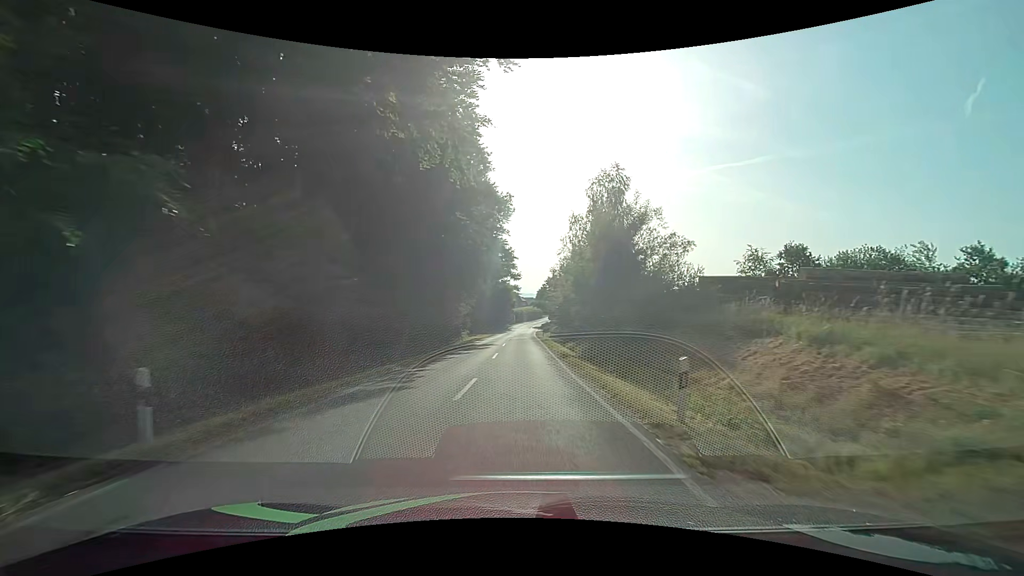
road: tertiary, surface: asphalt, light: Day
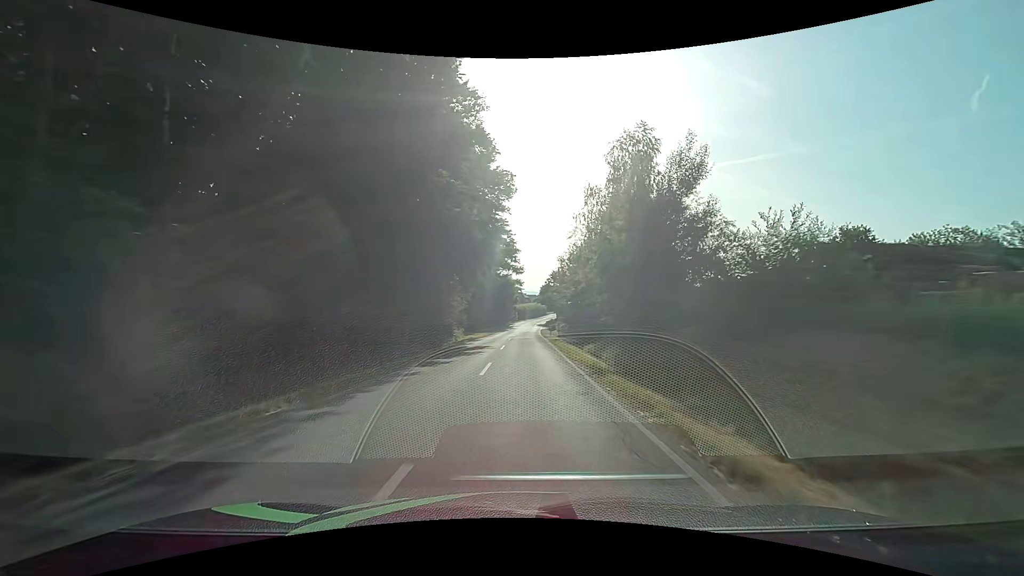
(0.0, +8.3) m; 0°
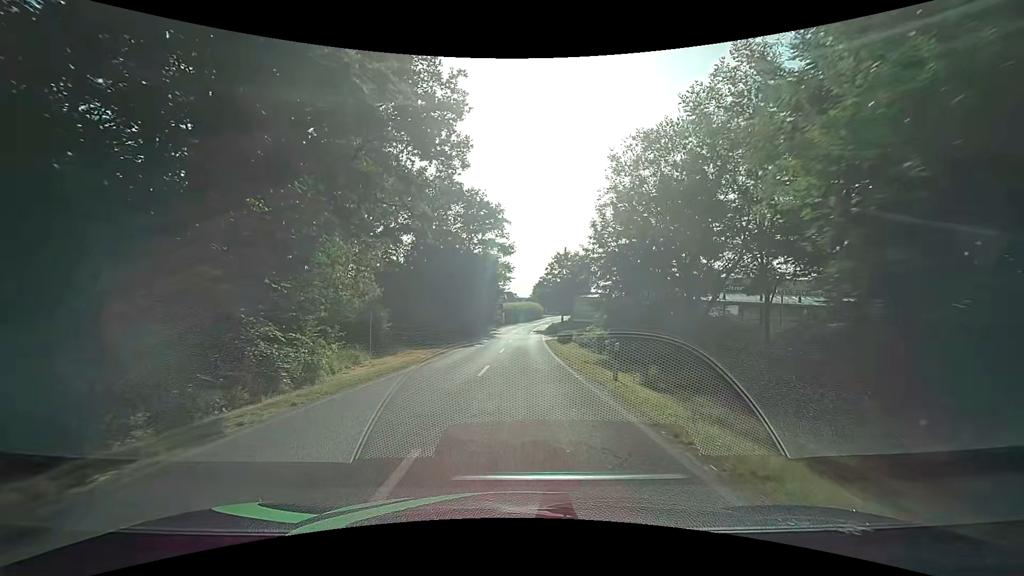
(+0.3, +35.6) m; +2°
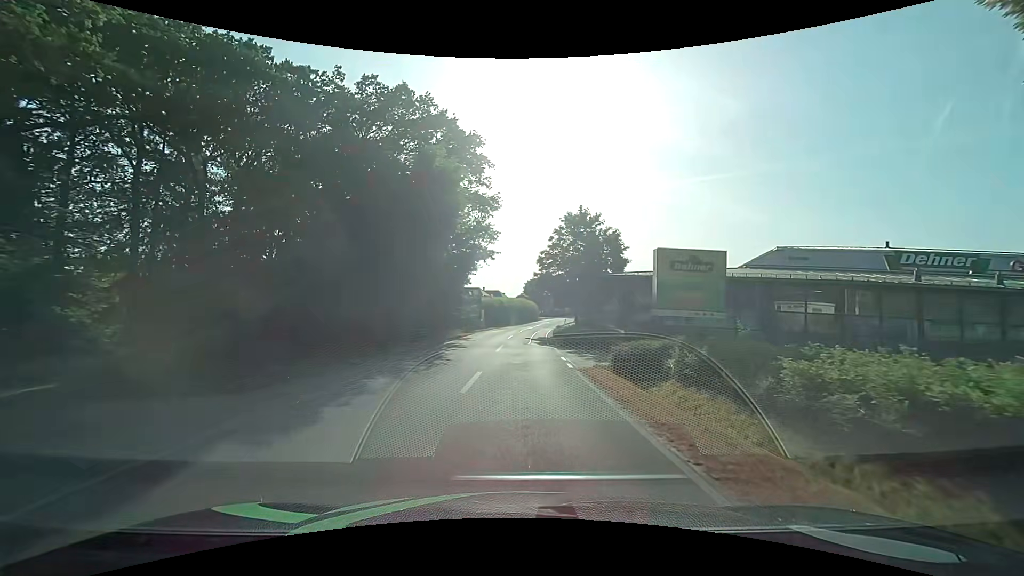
(-0.3, +28.5) m; 0°
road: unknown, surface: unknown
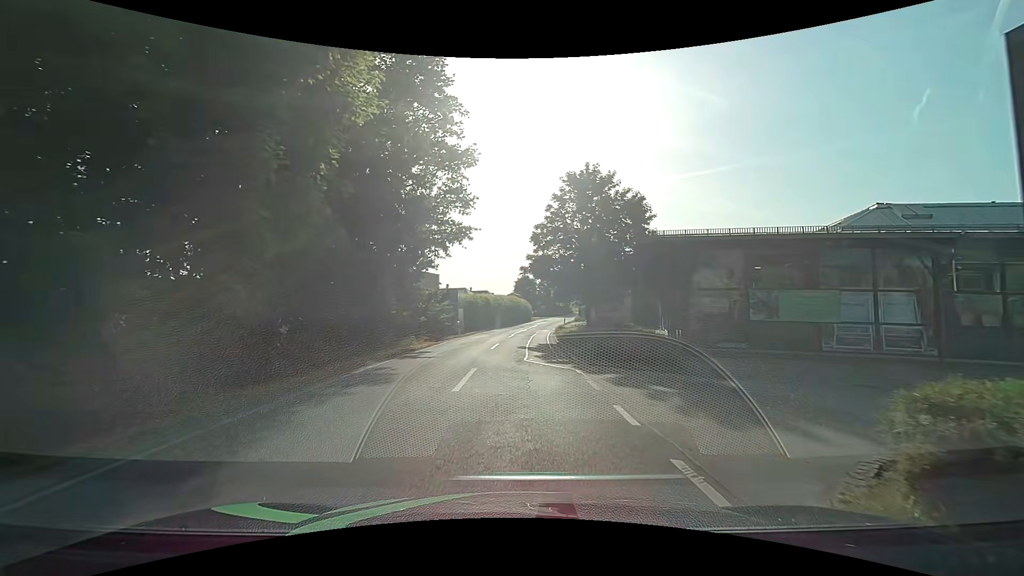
(+0.2, +12.3) m; +1°
